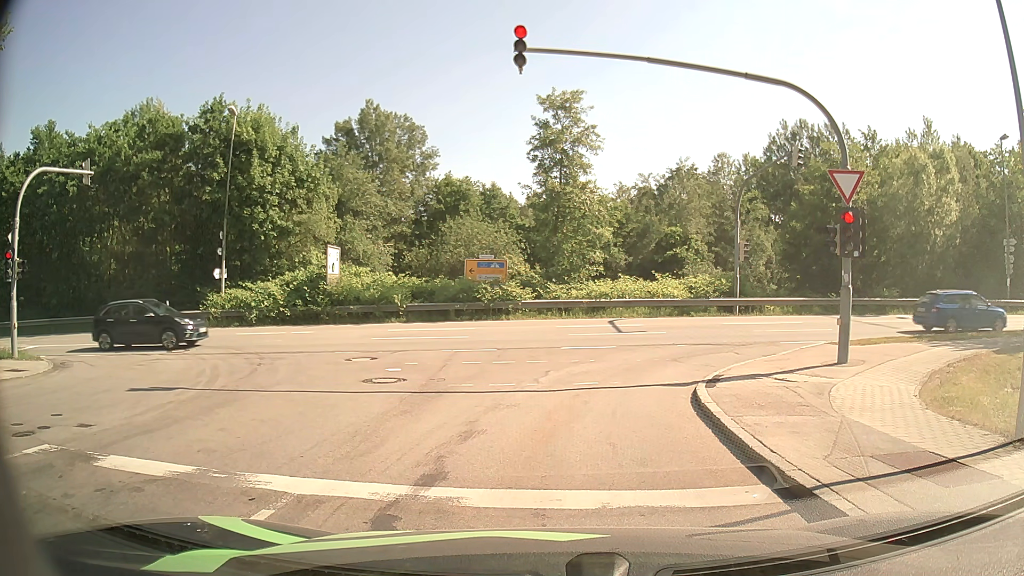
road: residential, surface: asphalt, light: Day
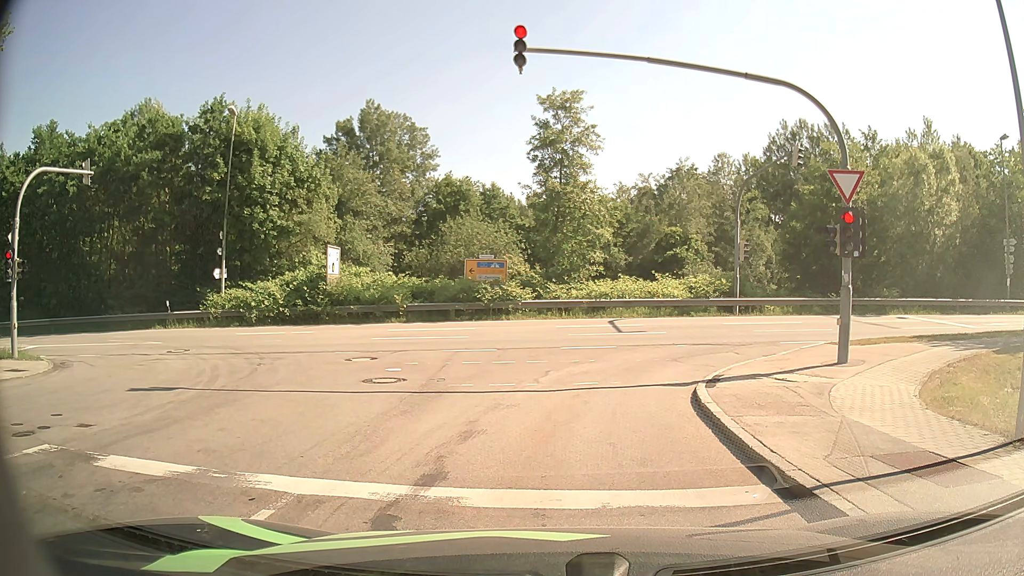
(0.0, 0.0) m; 0°
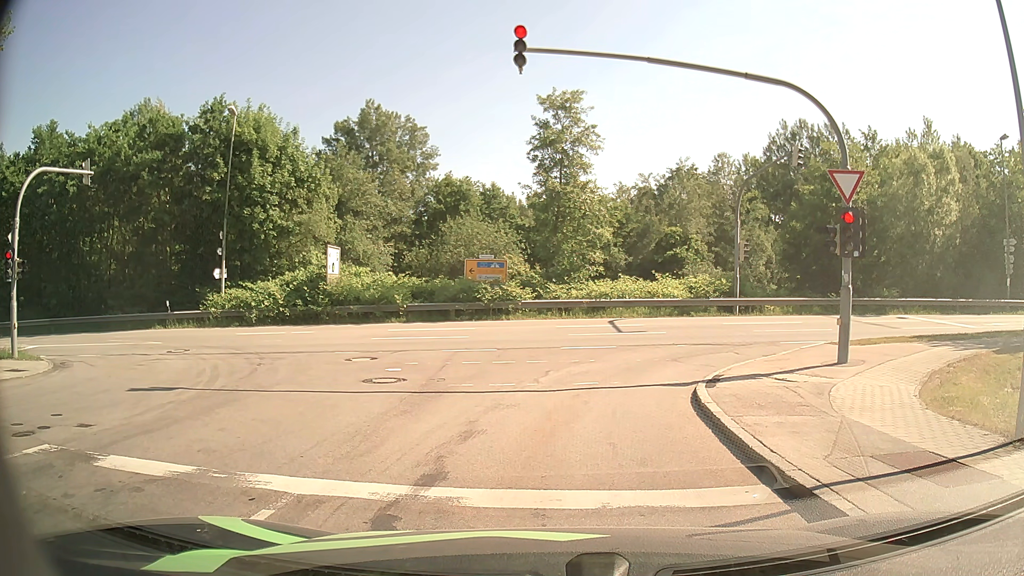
(0.0, 0.0) m; 0°
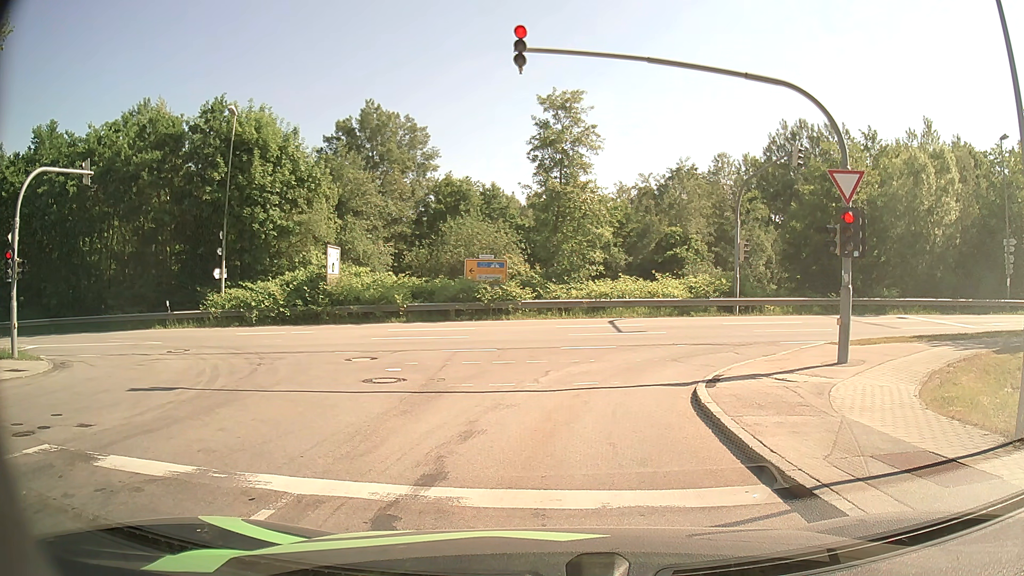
(0.0, 0.0) m; 0°
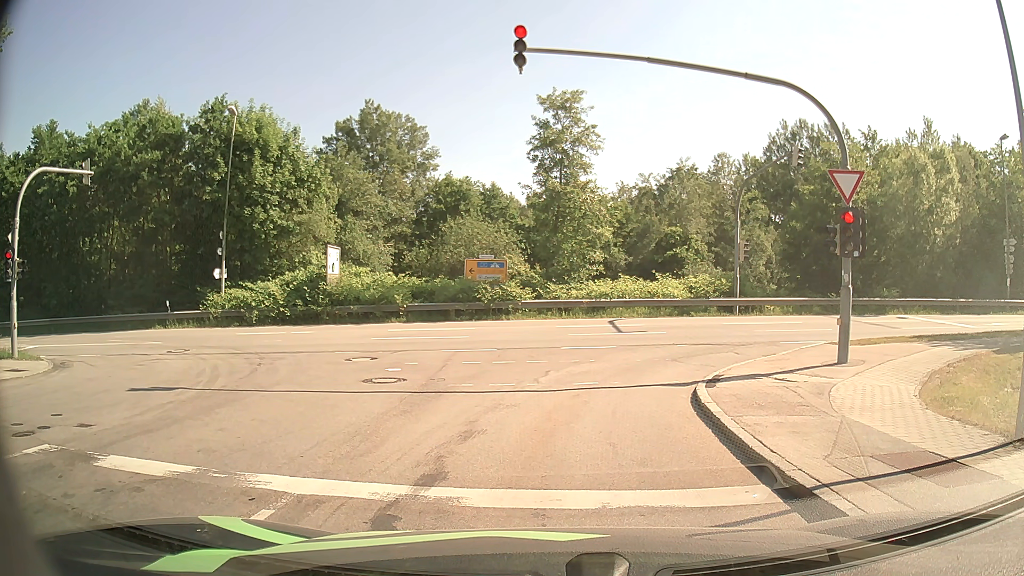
(0.0, 0.0) m; 0°
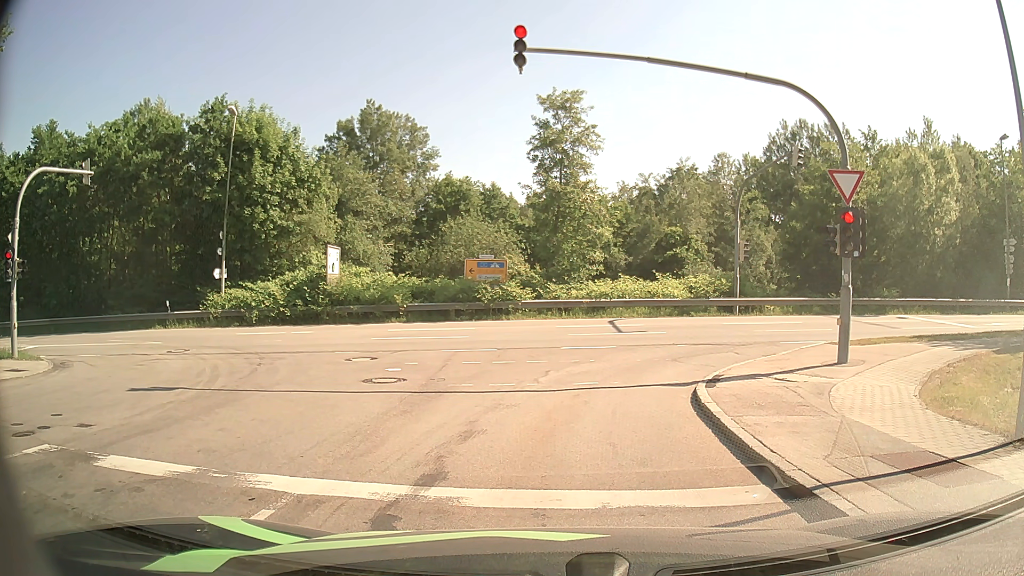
(0.0, 0.0) m; 0°
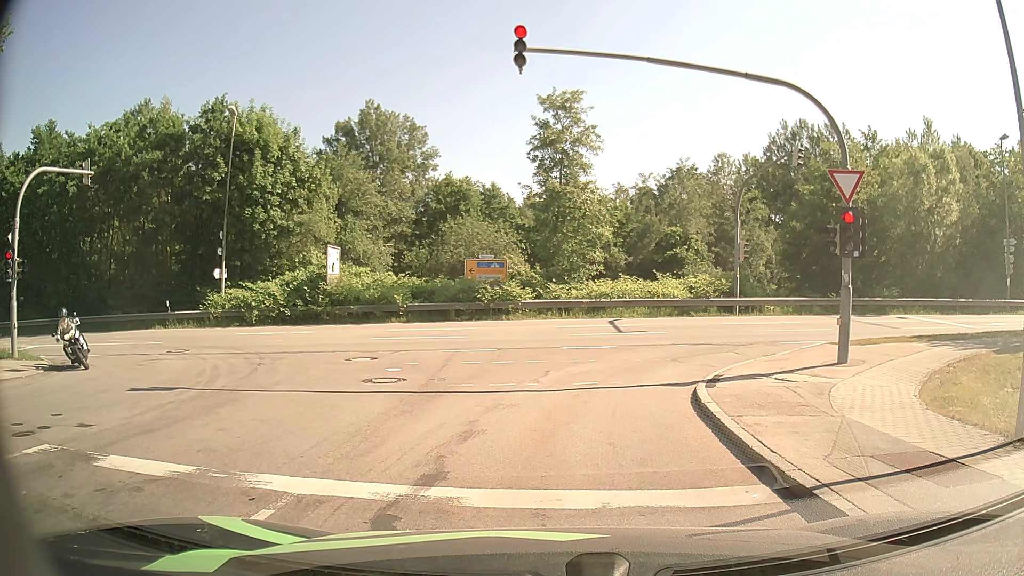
(0.0, 0.0) m; 0°
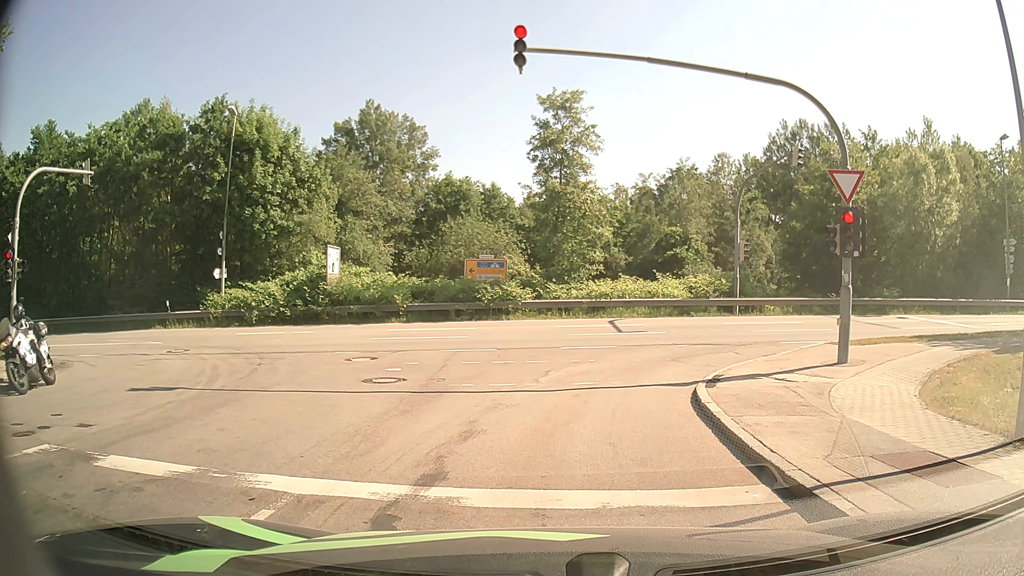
(0.0, 0.0) m; 0°
